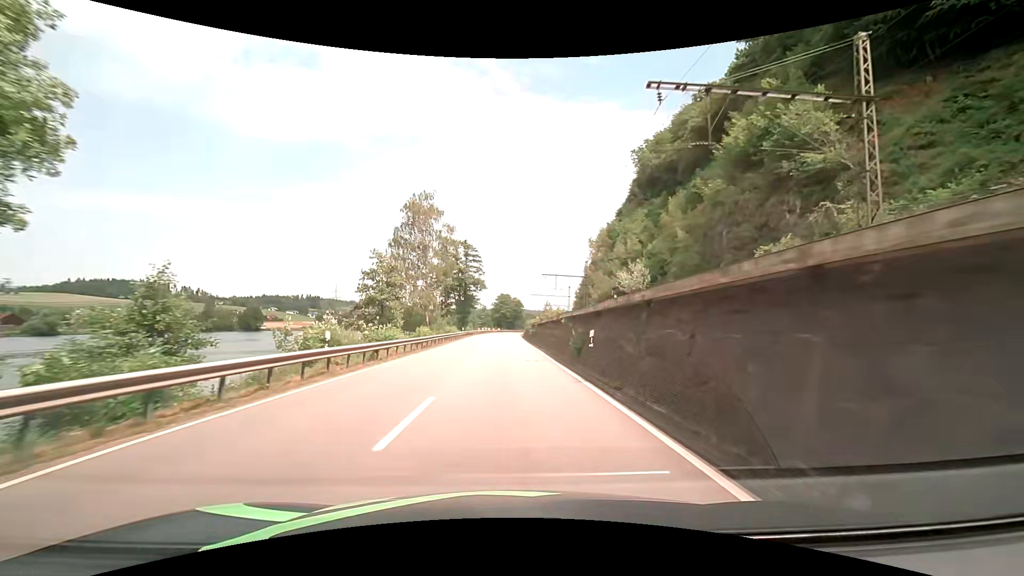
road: primary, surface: asphalt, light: Day
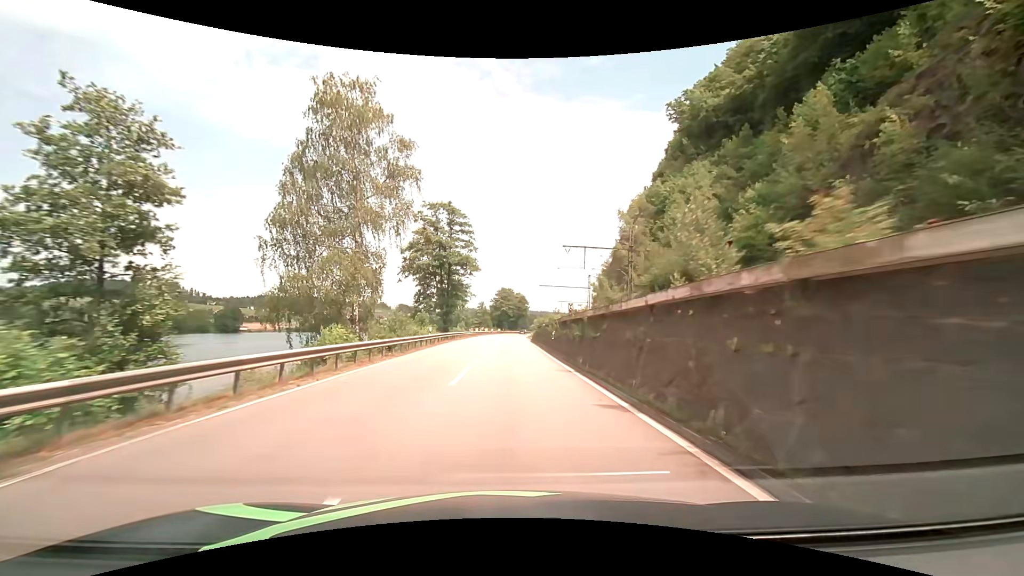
(0.0, +29.7) m; 0°
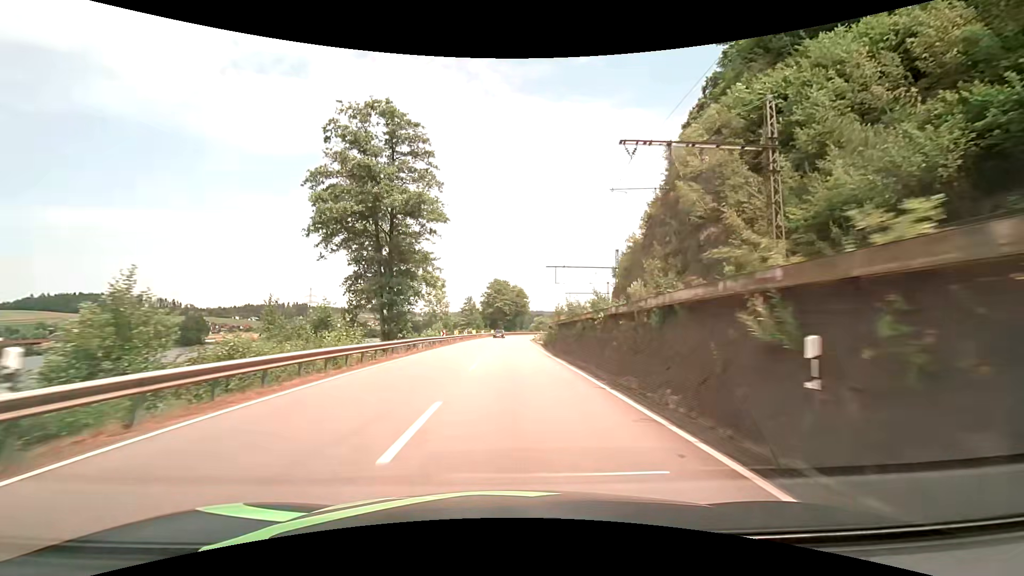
(0.0, +30.8) m; 0°
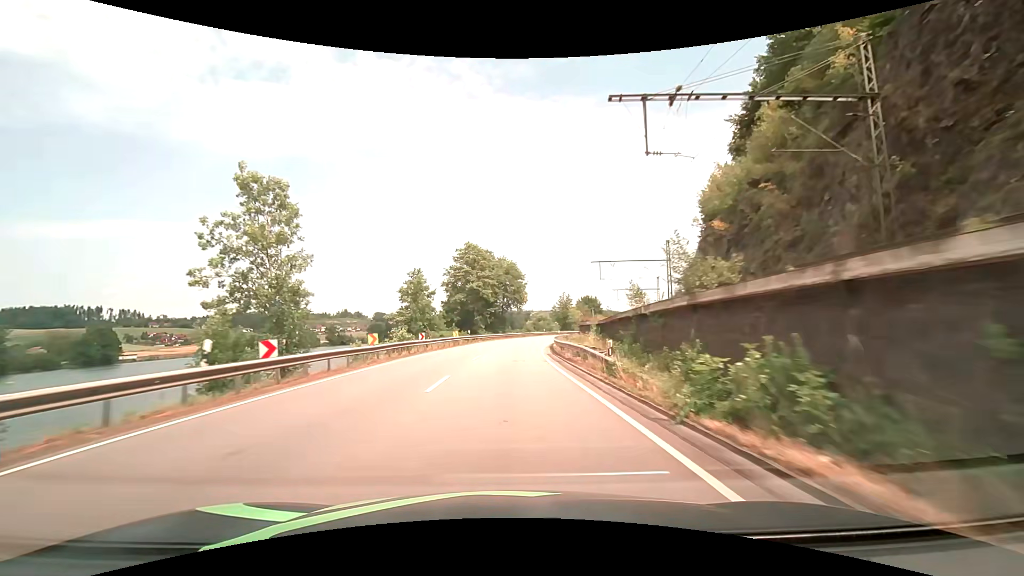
(+1.1, +53.5) m; +2°
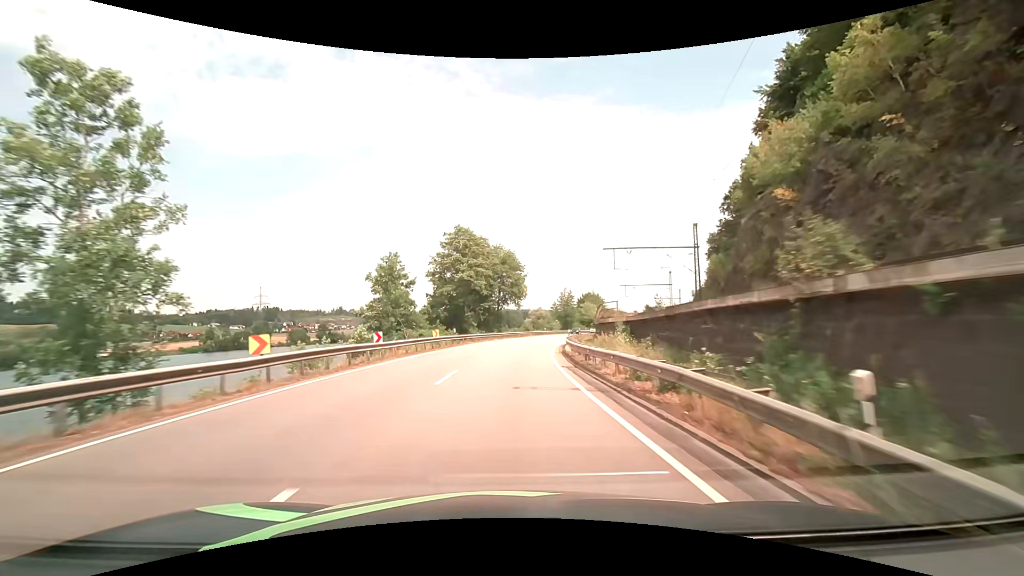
(0.0, +10.9) m; +1°
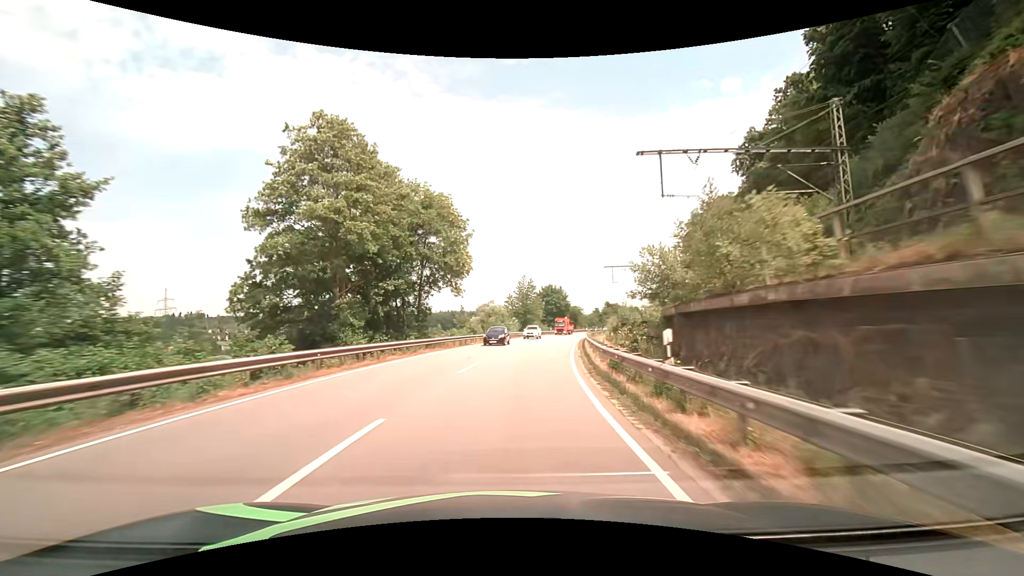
(+1.3, +32.6) m; +5°
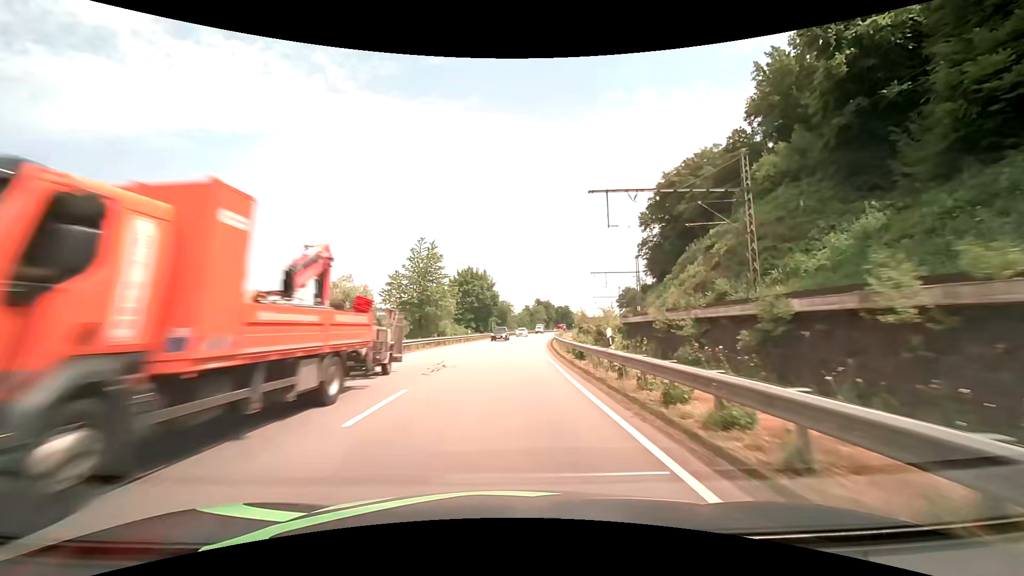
(+4.0, +43.1) m; +9°
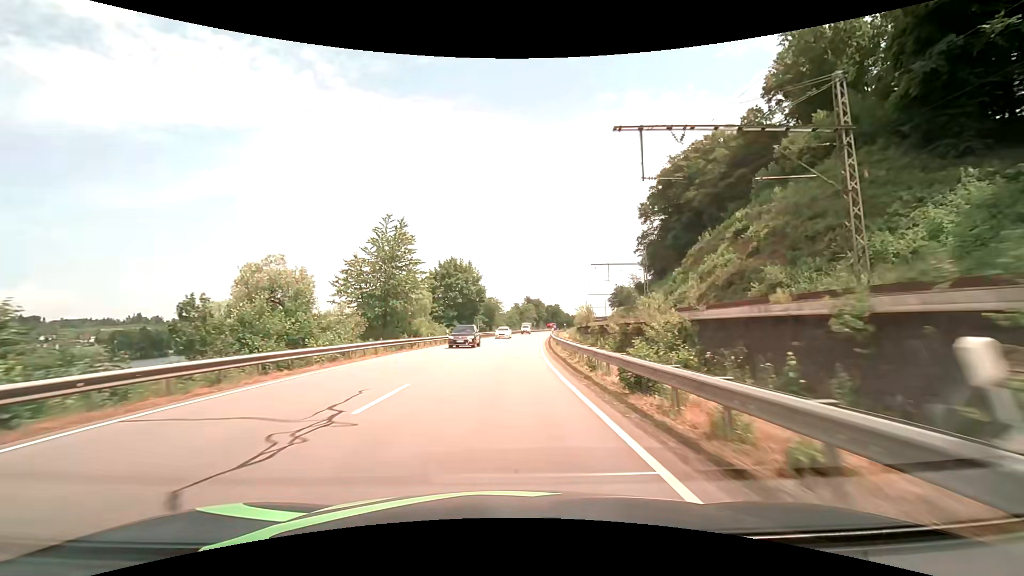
(+0.1, +10.8) m; +1°
(0, +10) (0, +20) (+1, +30) (+1, +40) (+2, +50) (+3, +60) (+4, +70) (+5, +80) (+6, +90) (+7, +100) m
